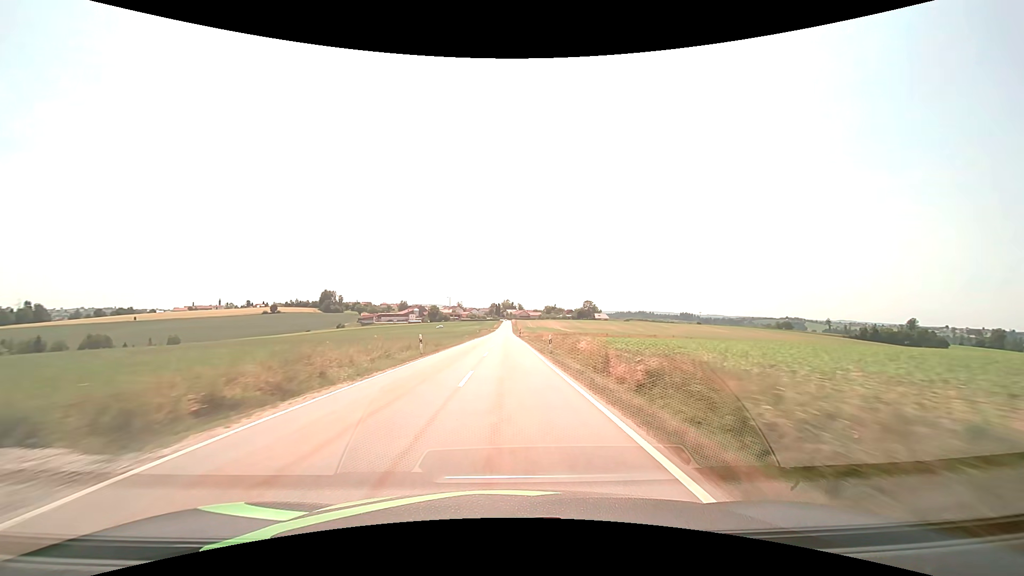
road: tertiary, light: Day
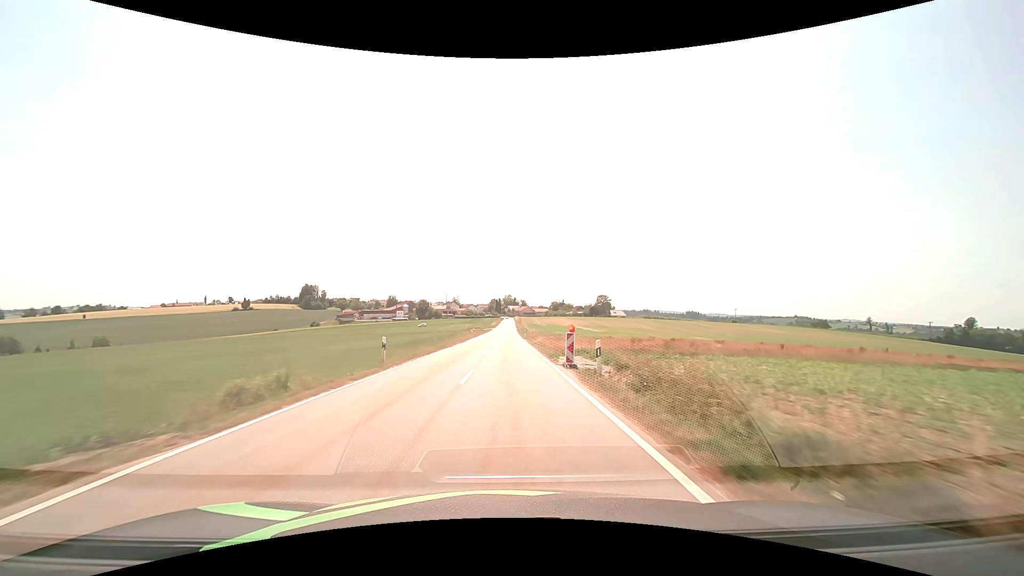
(-0.2, +62.2) m; 0°
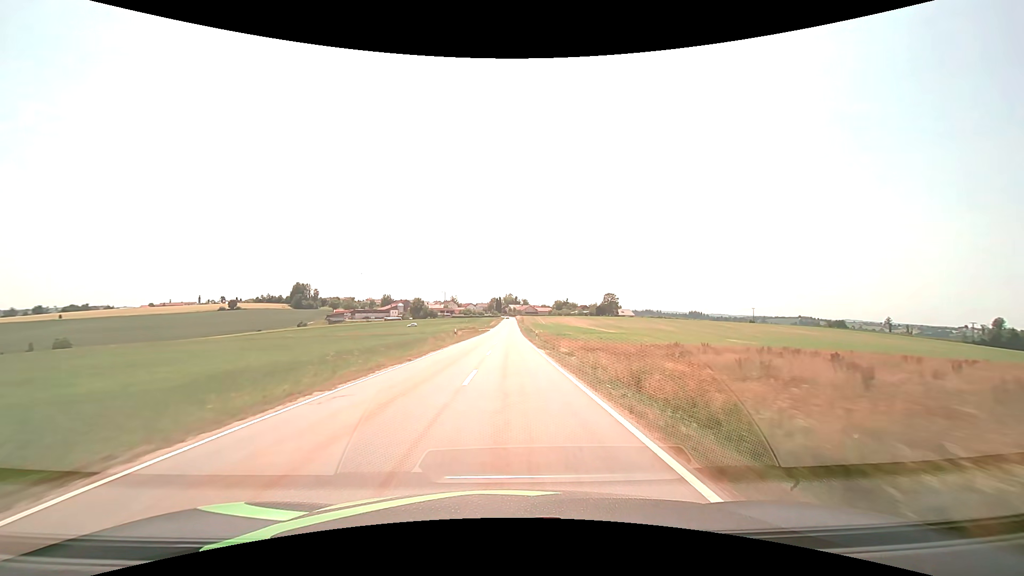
(0.0, +24.8) m; 0°
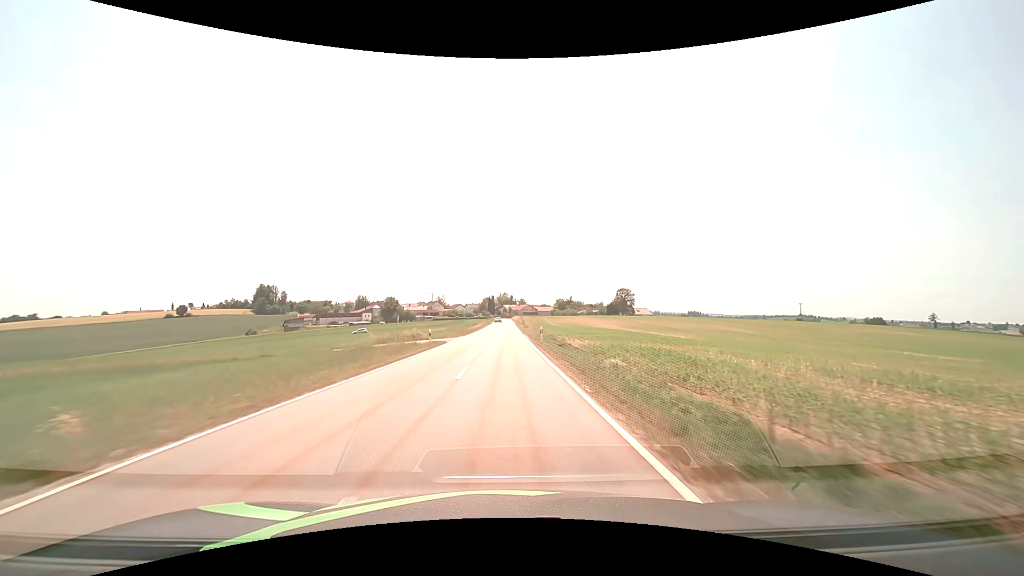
(+0.4, +61.3) m; +1°
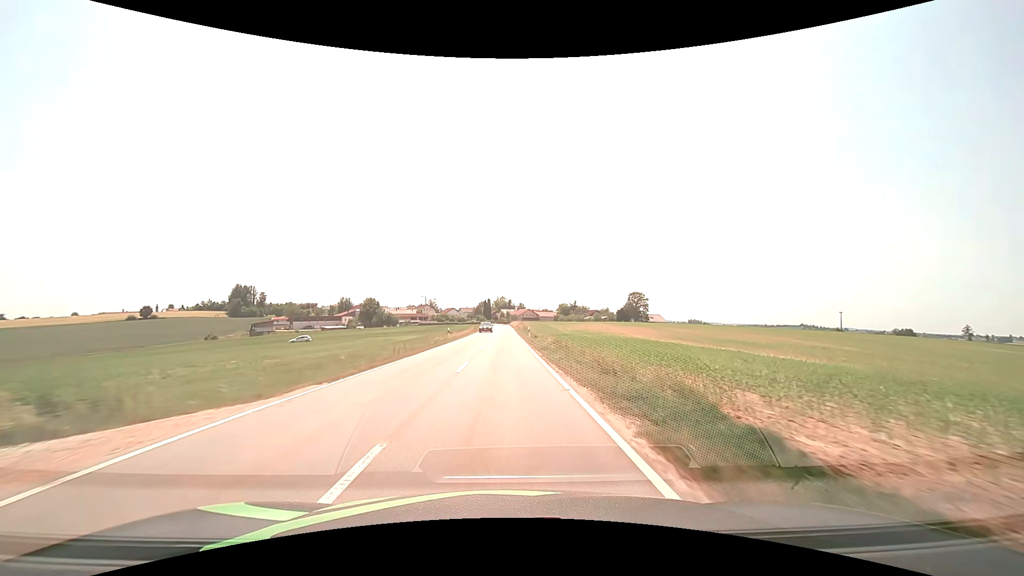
(+0.1, +35.4) m; 0°
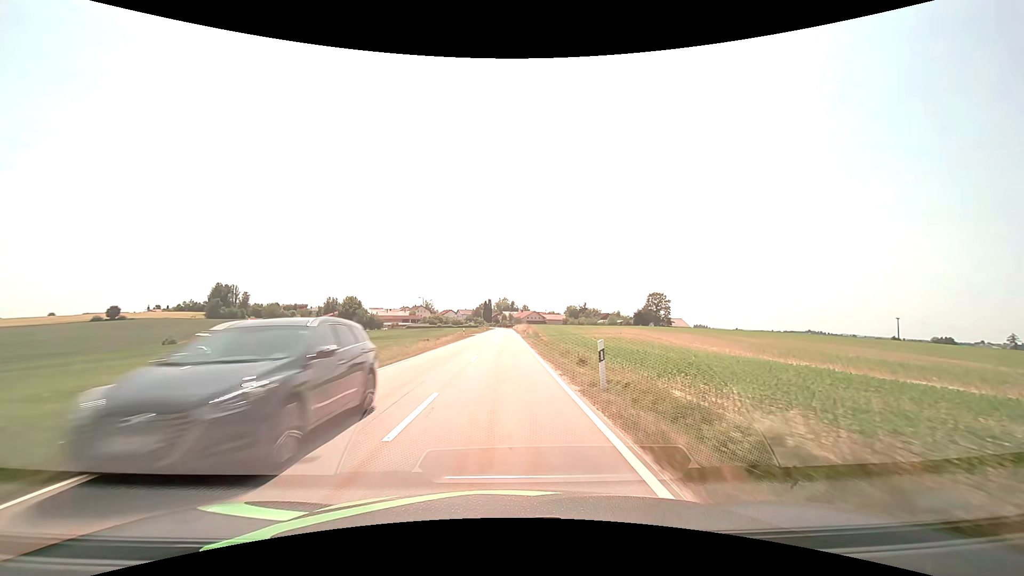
(-0.1, +32.7) m; 0°
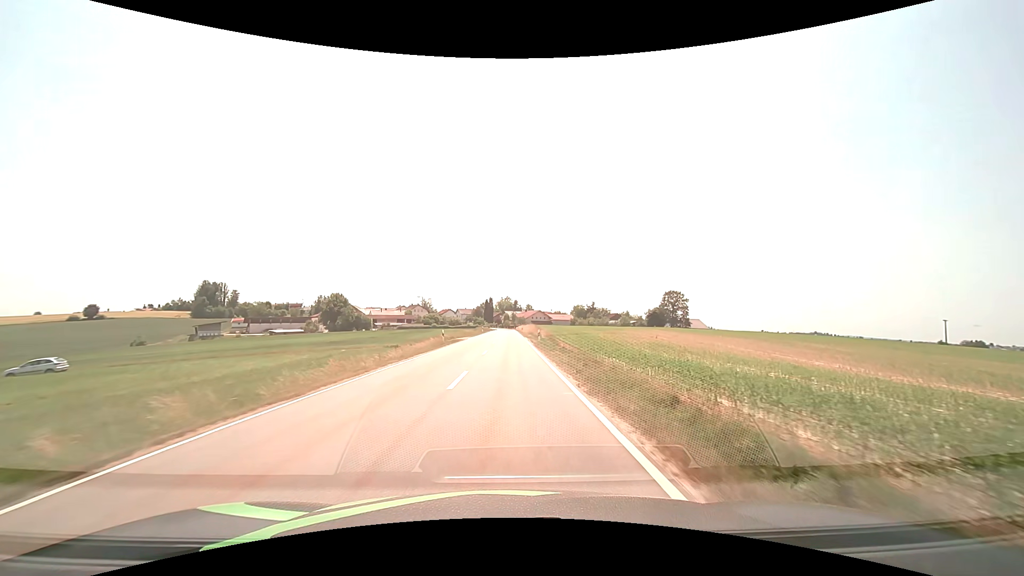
(0.0, +20.4) m; 0°
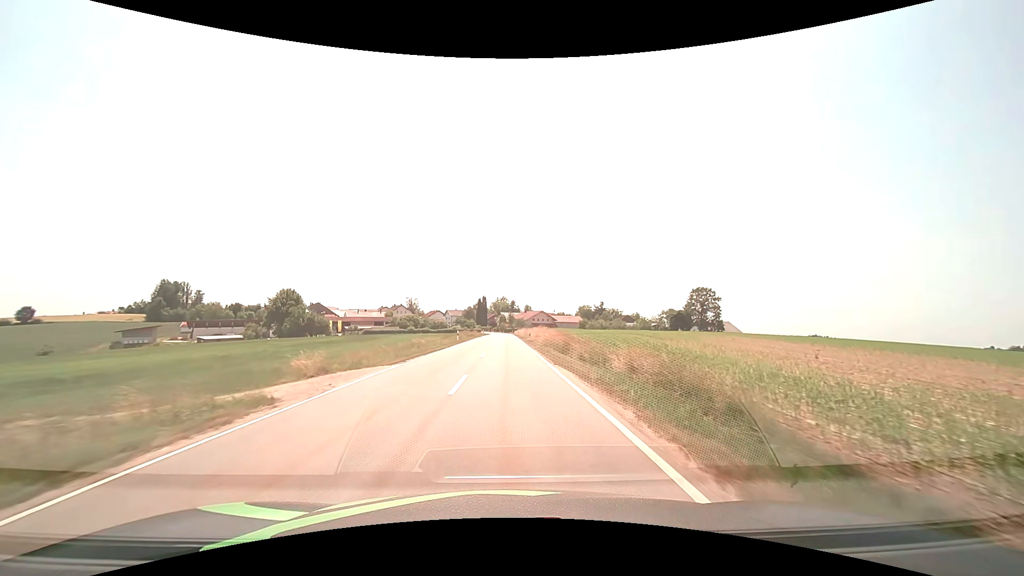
(+0.1, +37.4) m; 0°
(0, +10) (0, +20) (0, +30) (0, +40) (0, +50) (0, +60) (0, +70) (0, +80) (0, +90) (0, +100) m
